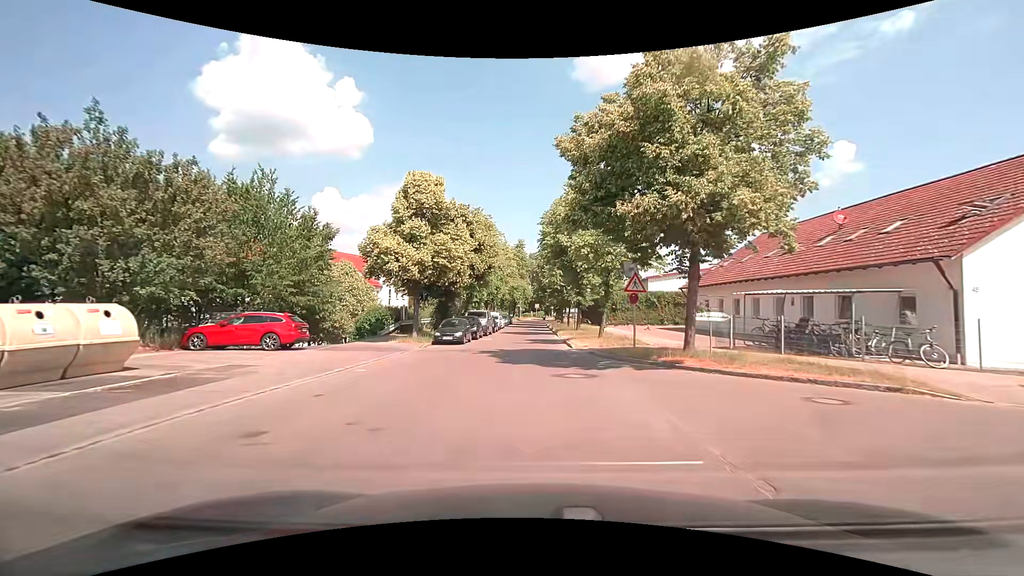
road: unclassified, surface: asphalt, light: Day
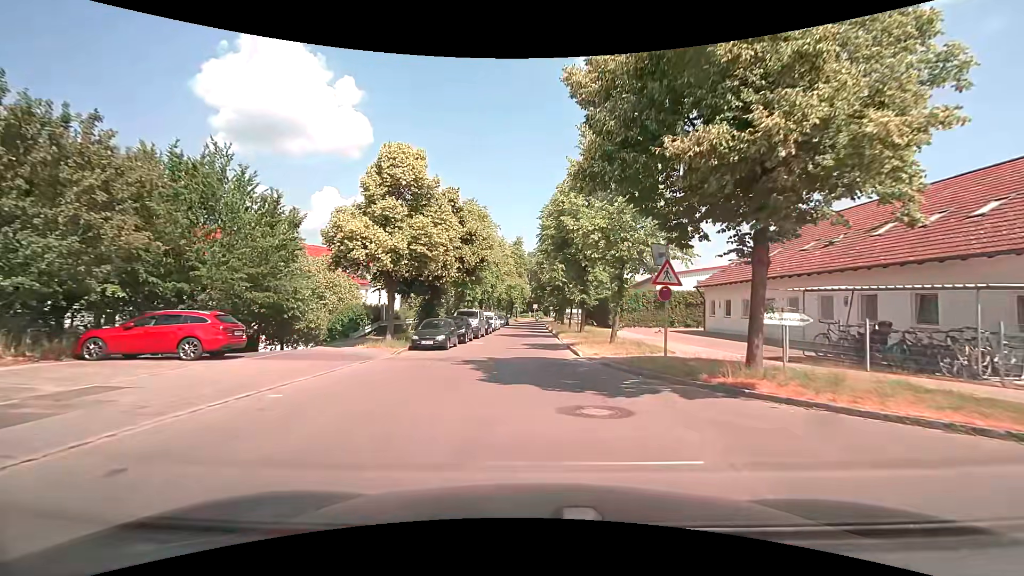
(0.0, +4.4) m; +1°
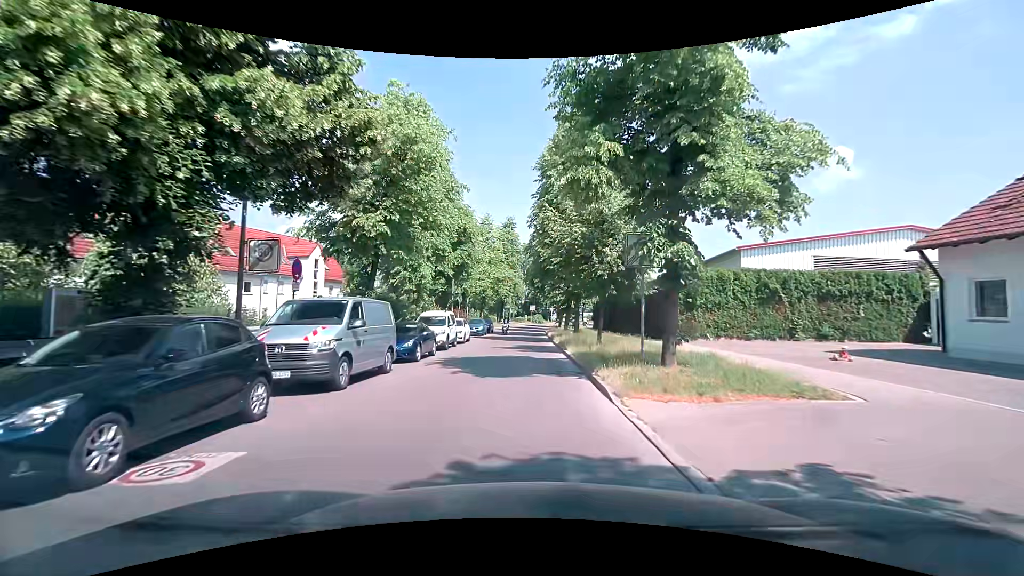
(+0.2, +22.3) m; +1°
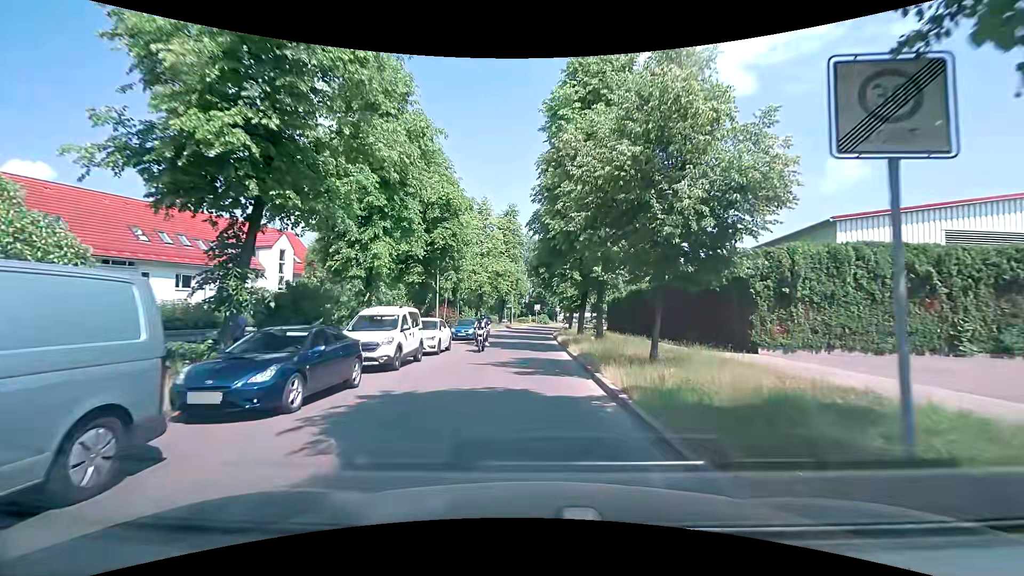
(-0.1, +8.9) m; -2°
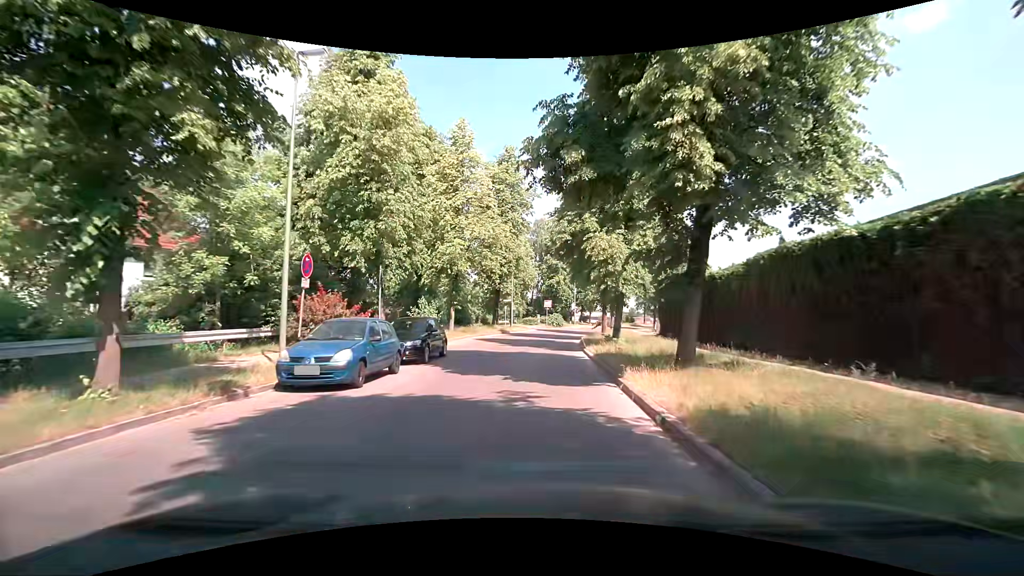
(+0.2, +22.2) m; 0°
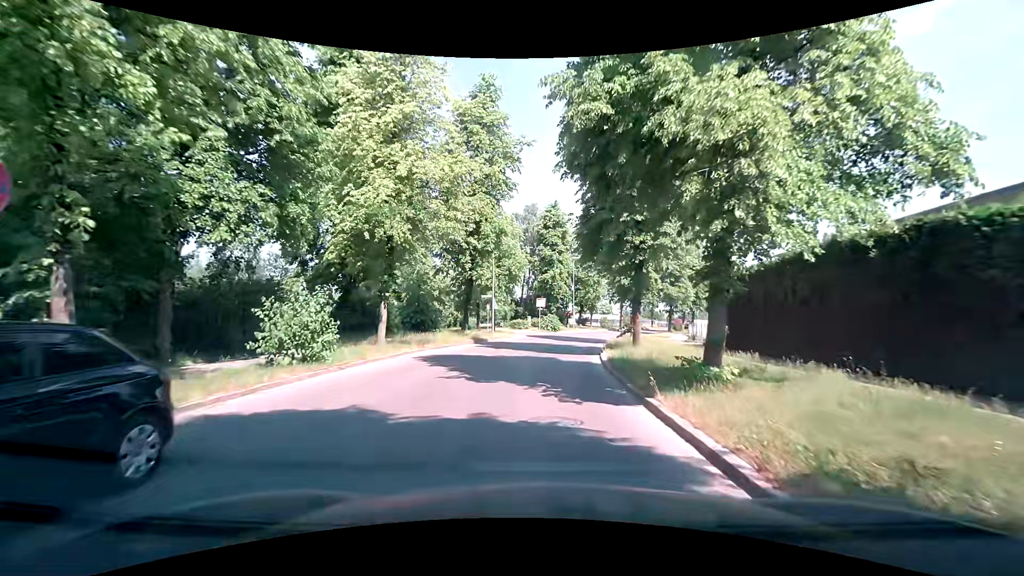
(+0.1, +13.4) m; 0°
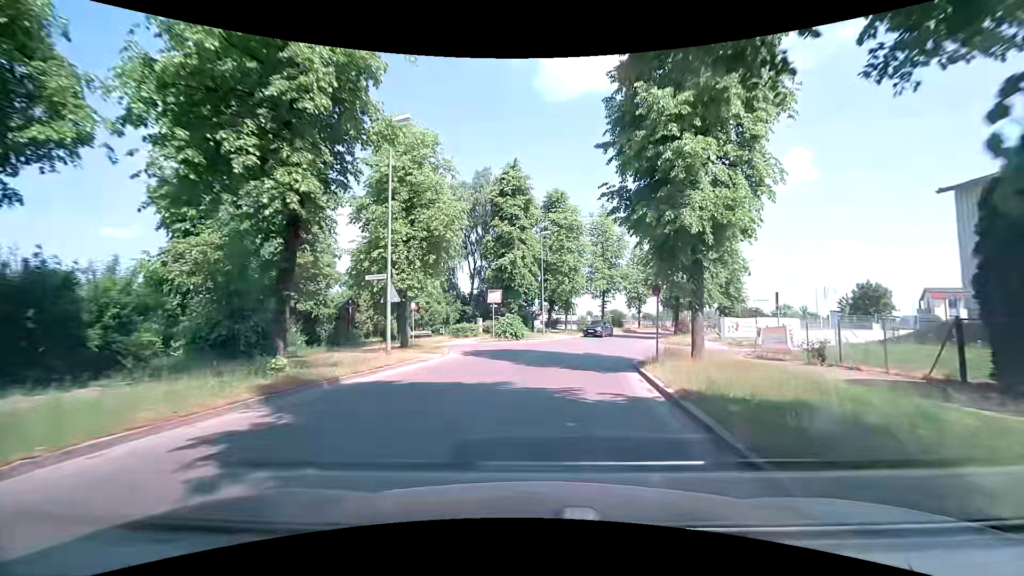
(+0.9, +18.9) m; +5°
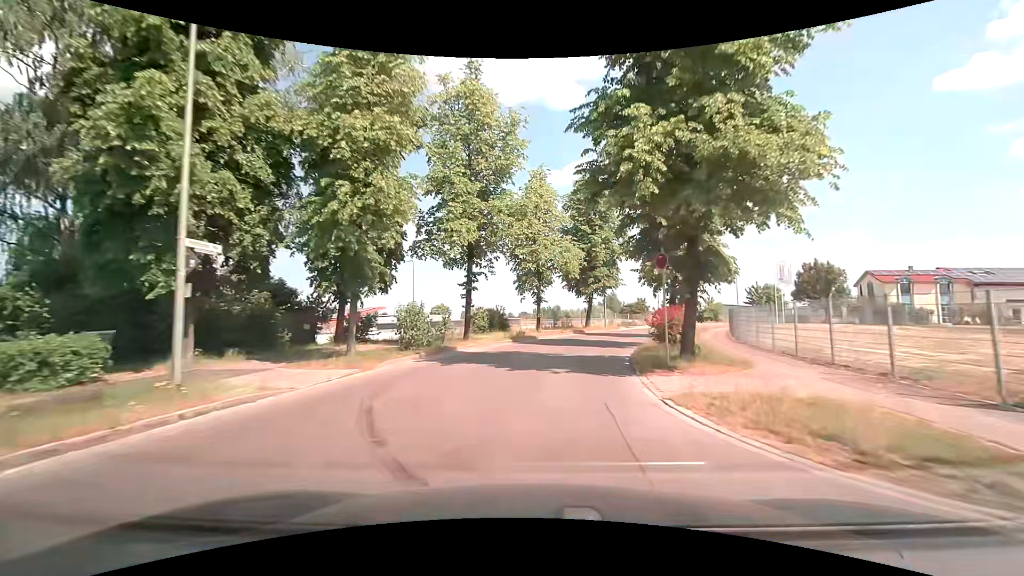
(+4.5, +32.3) m; +14°
(0, +10) (+1, +20) (+4, +30) (+7, +39) (+12, +48) (+17, +56) (+24, +64) (+30, +72) (+37, +79) (+43, +87) m
